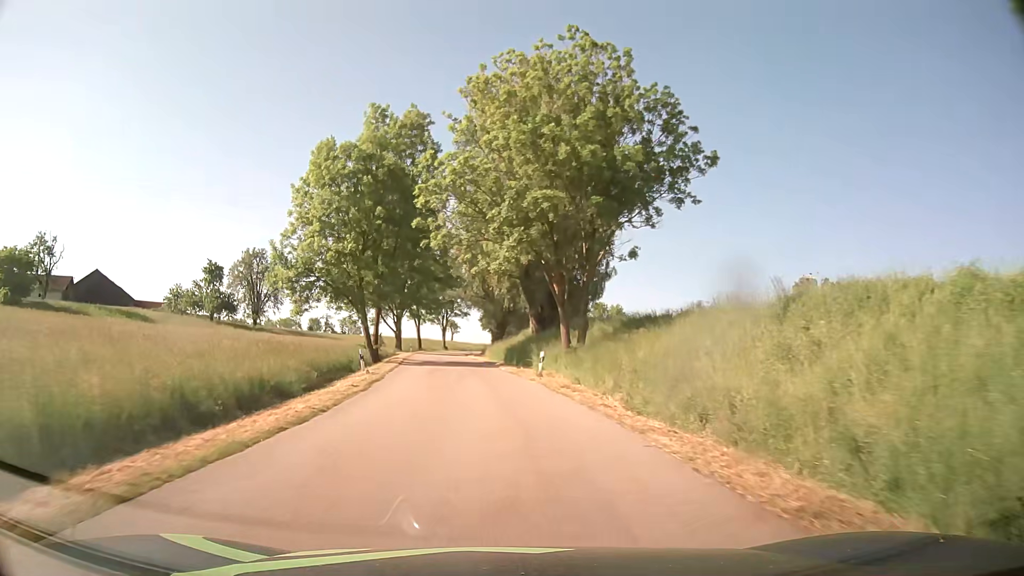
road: tertiary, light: Day
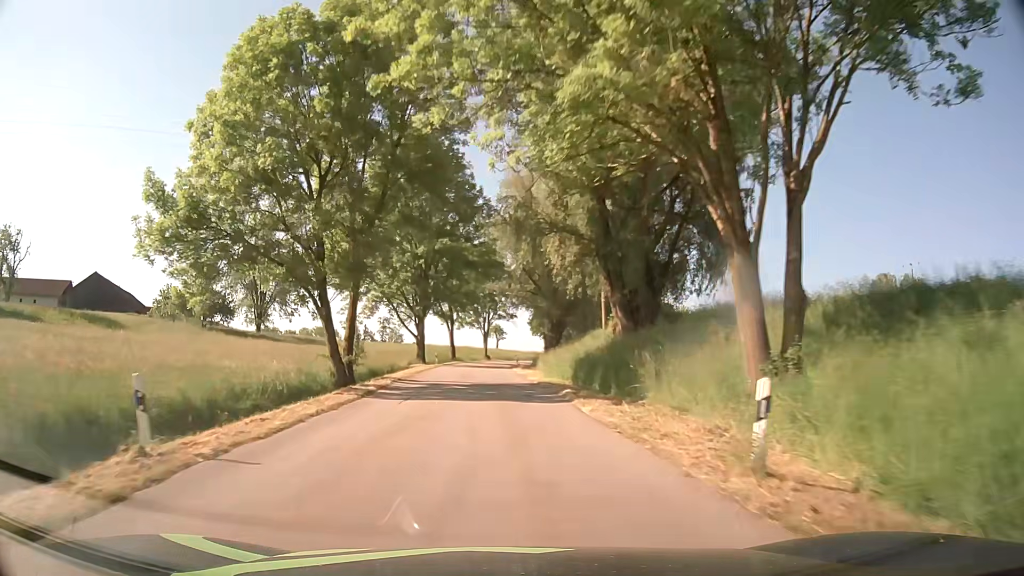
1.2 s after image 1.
(-0.8, +20.2) m; -4°
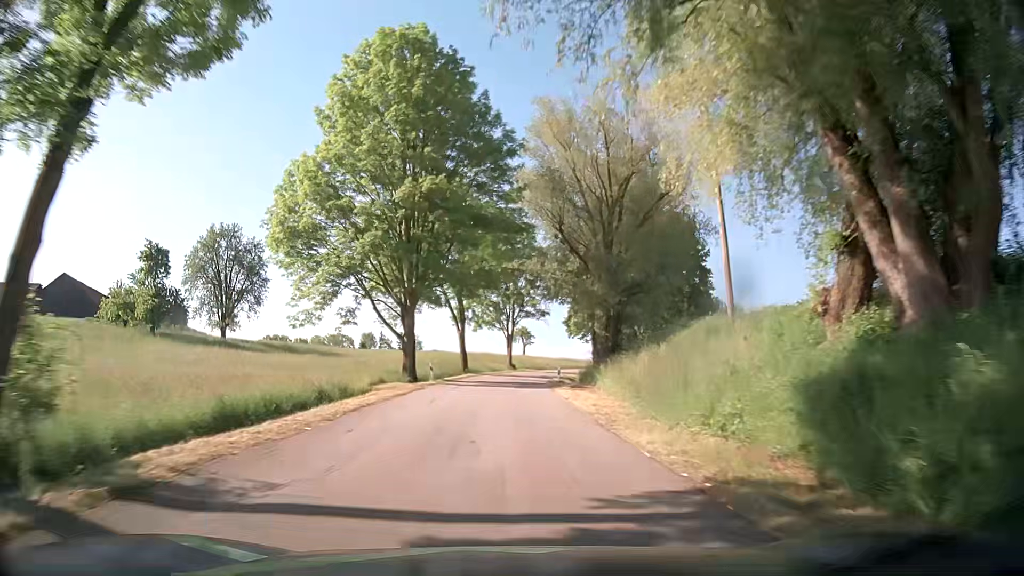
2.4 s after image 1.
(-0.5, +21.3) m; -2°
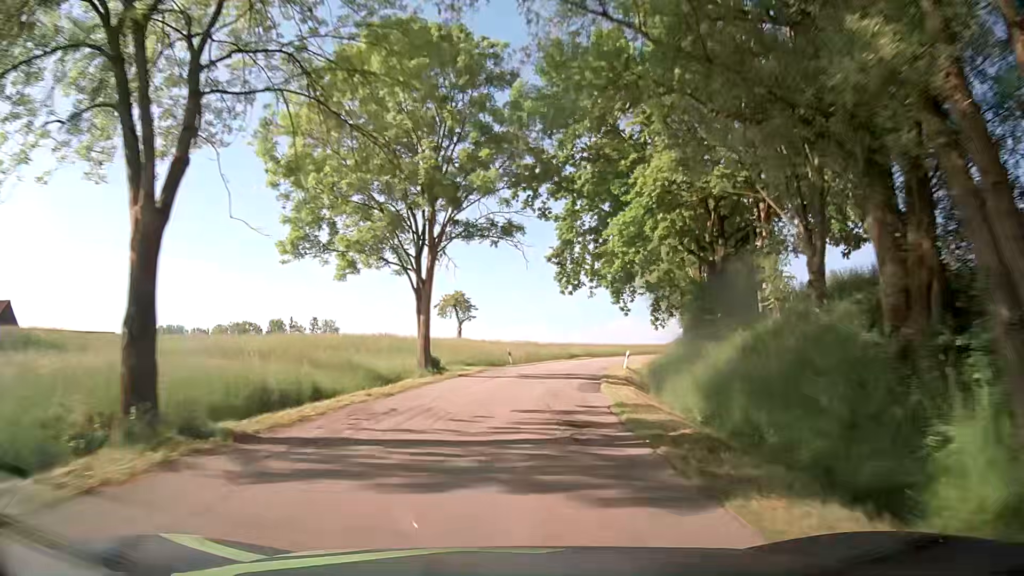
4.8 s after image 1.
(+1.3, +45.6) m; +6°
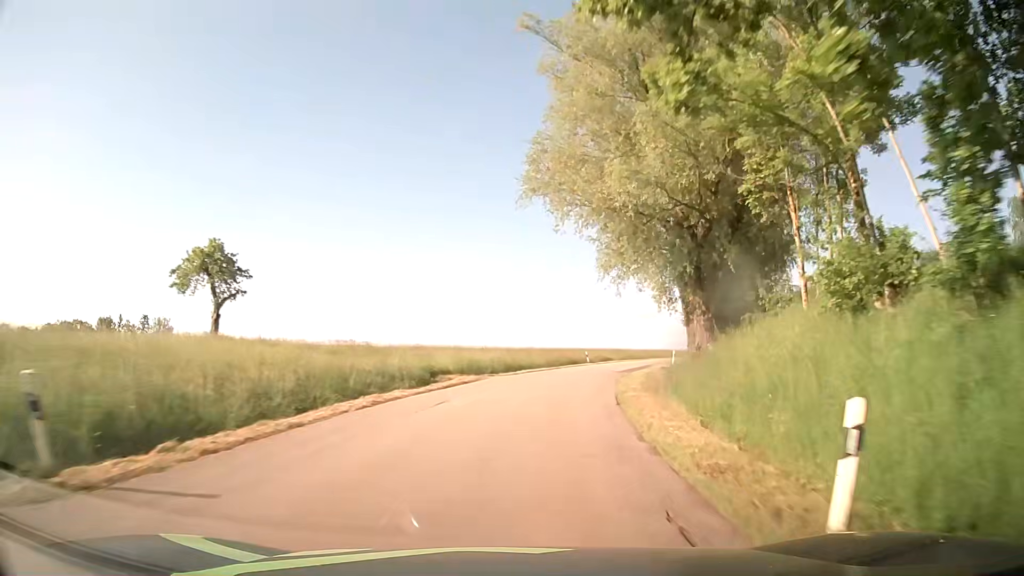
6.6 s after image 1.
(+3.1, +35.3) m; +11°
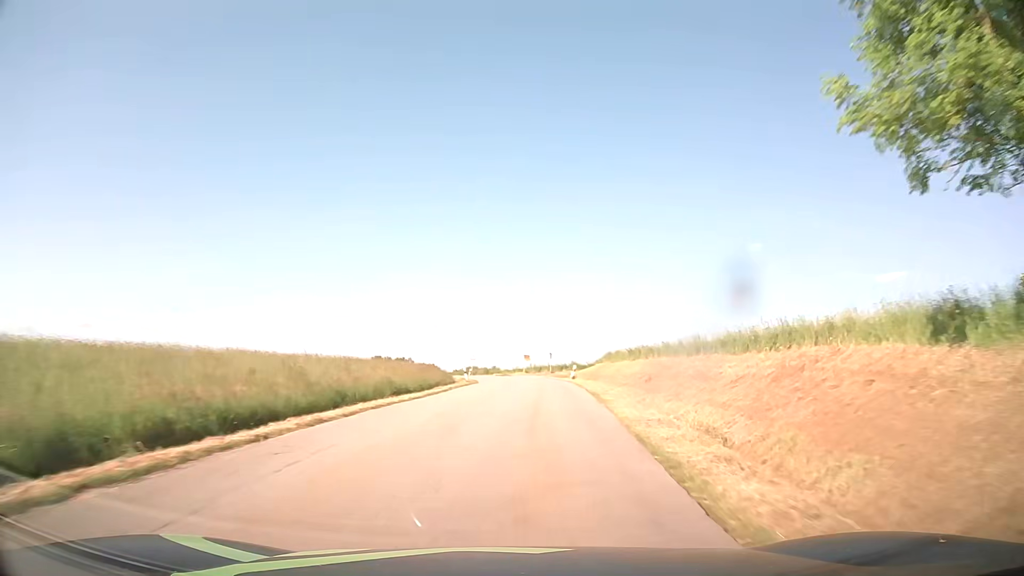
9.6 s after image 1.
(+13.0, +56.6) m; +27°
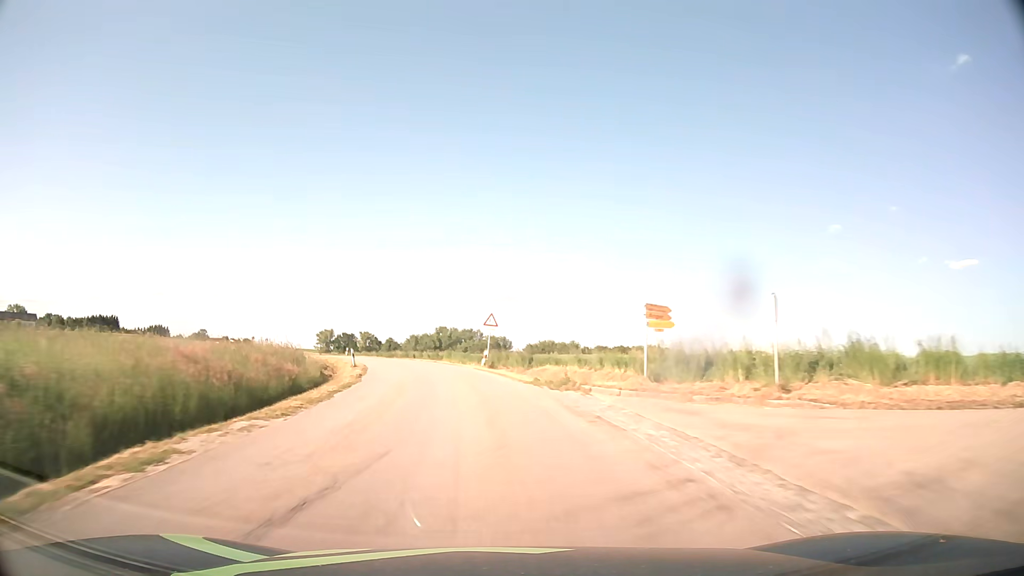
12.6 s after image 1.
(+1.0, +59.3) m; -6°
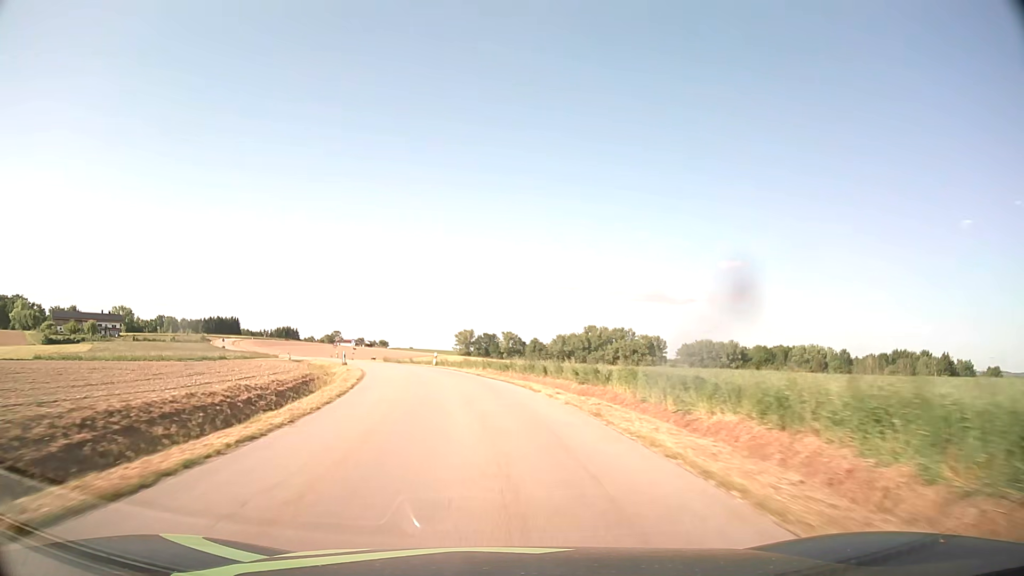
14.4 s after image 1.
(-3.9, +36.5) m; -12°
(0, +10) (-1, +20) (-3, +30) (-5, +40) (-8, +49) (-11, +59) (-15, +68) (-19, +77) (-23, +86) (-27, +95) m
